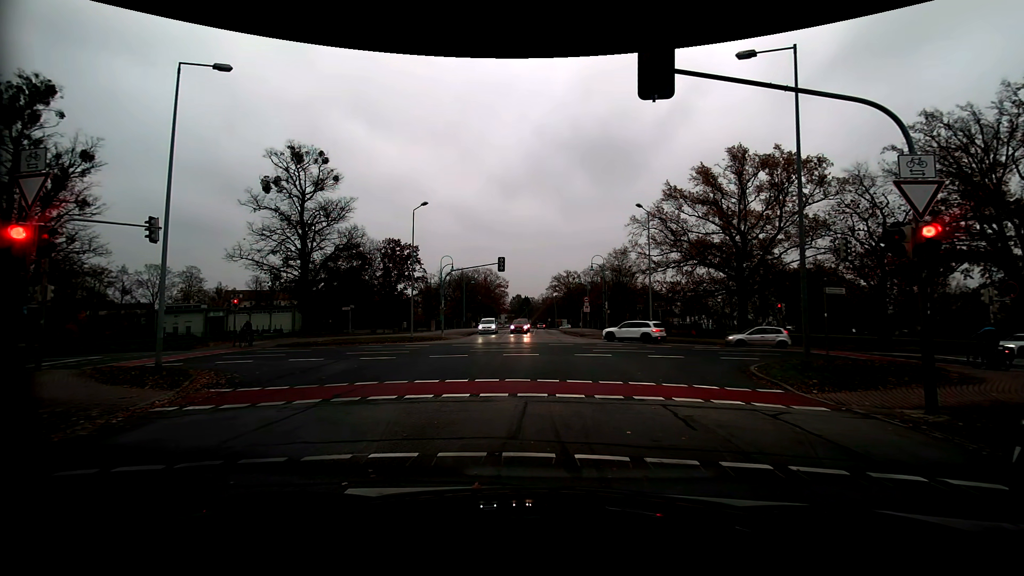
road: residential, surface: asphalt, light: Day
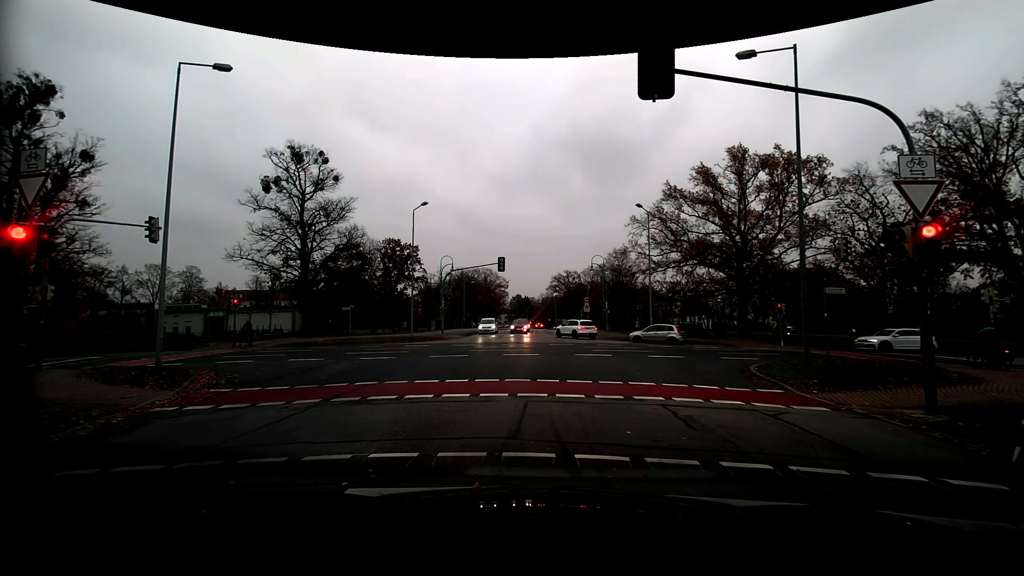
(0.0, 0.0) m; 0°
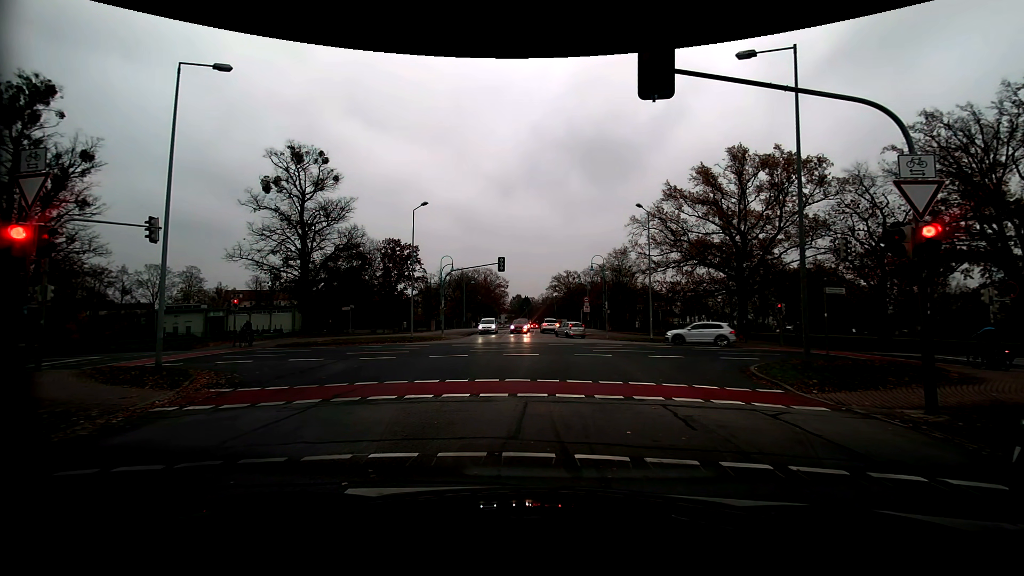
(0.0, 0.0) m; 0°
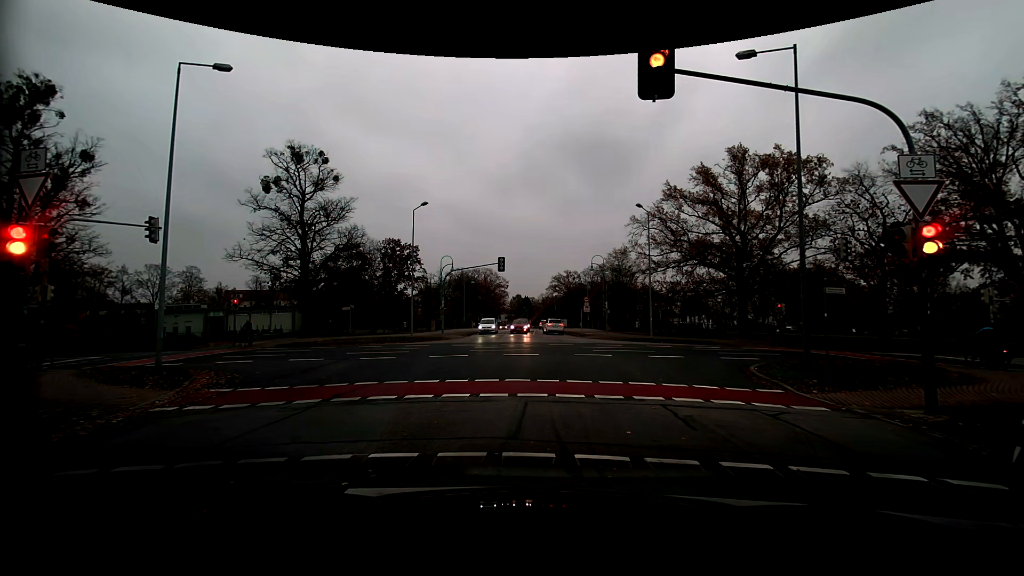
(0.0, 0.0) m; 0°
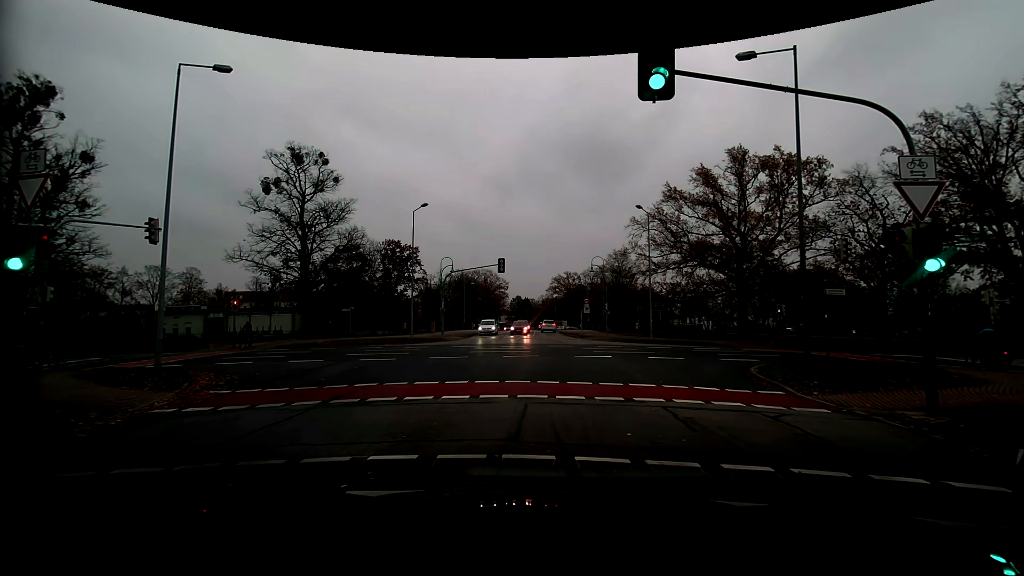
(0.0, 0.0) m; 0°
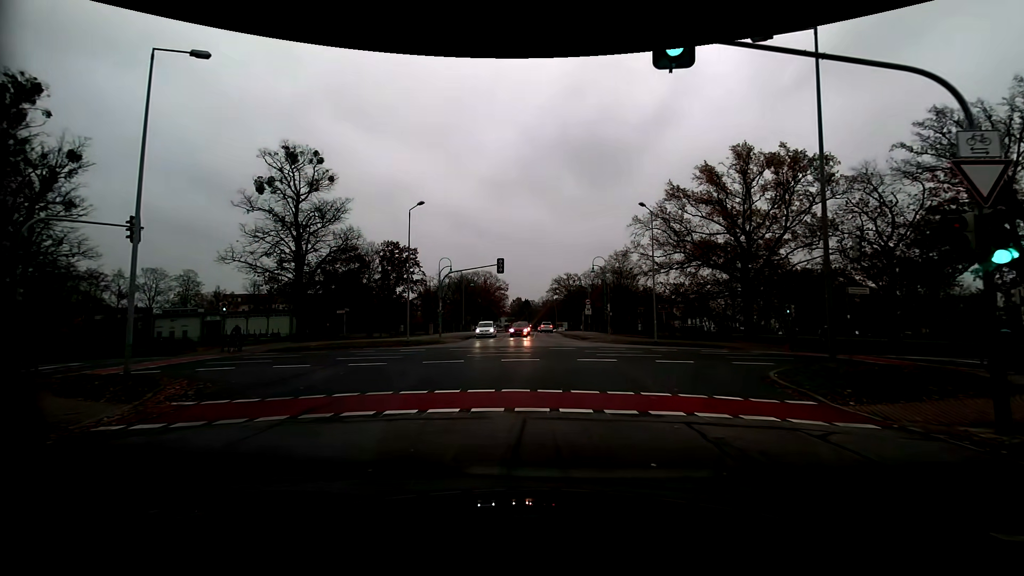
(0.0, +1.6) m; -1°
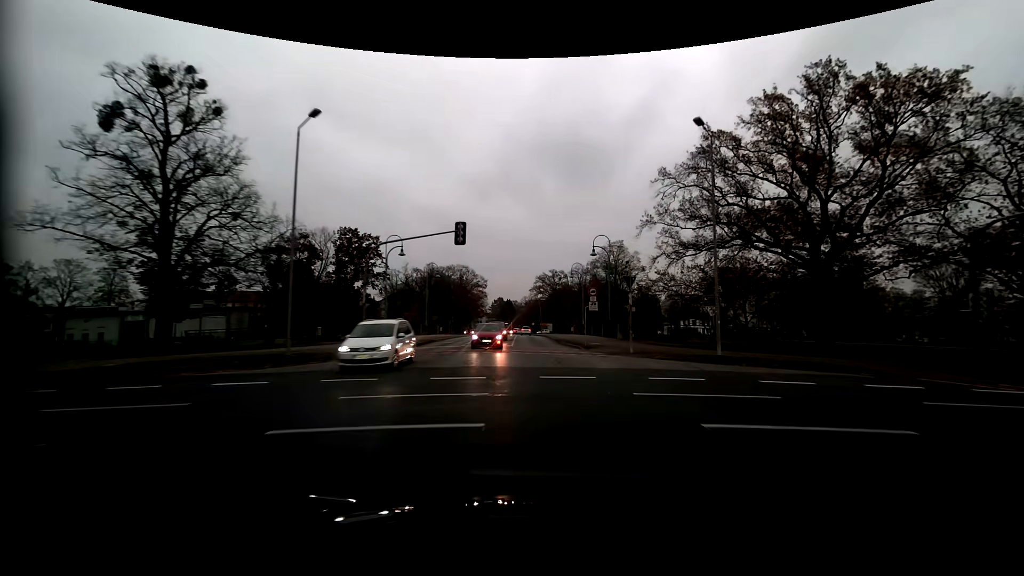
(+0.5, +17.6) m; +3°
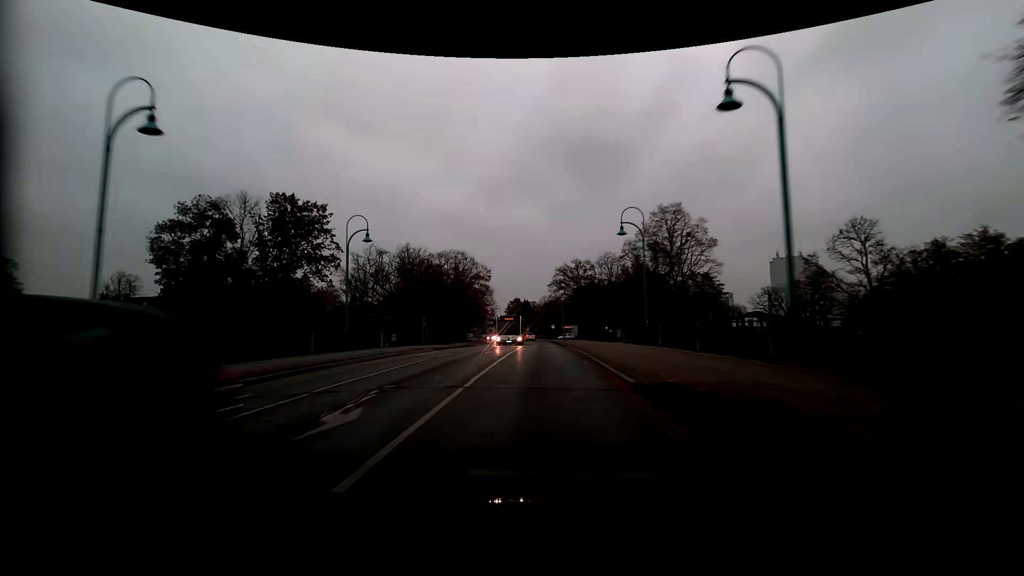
(0.0, +32.5) m; -3°
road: tertiary
(0, +10) (0, +20) (0, +30) (+1, +40) (+1, +50) (+1, +60) (+1, +70) (0, +80) (-1, +90) (-1, +100) m
